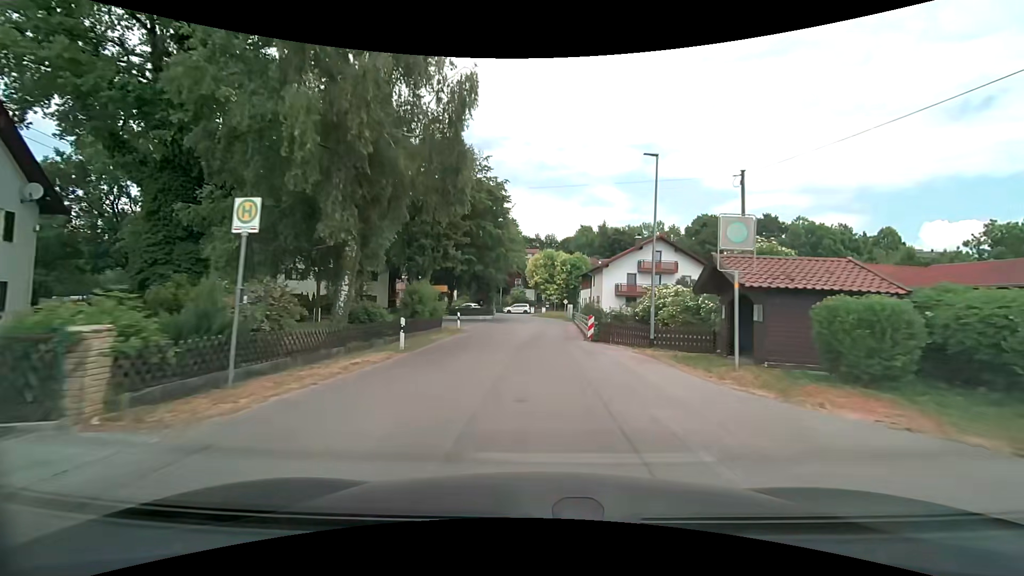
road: residential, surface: asphalt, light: Day
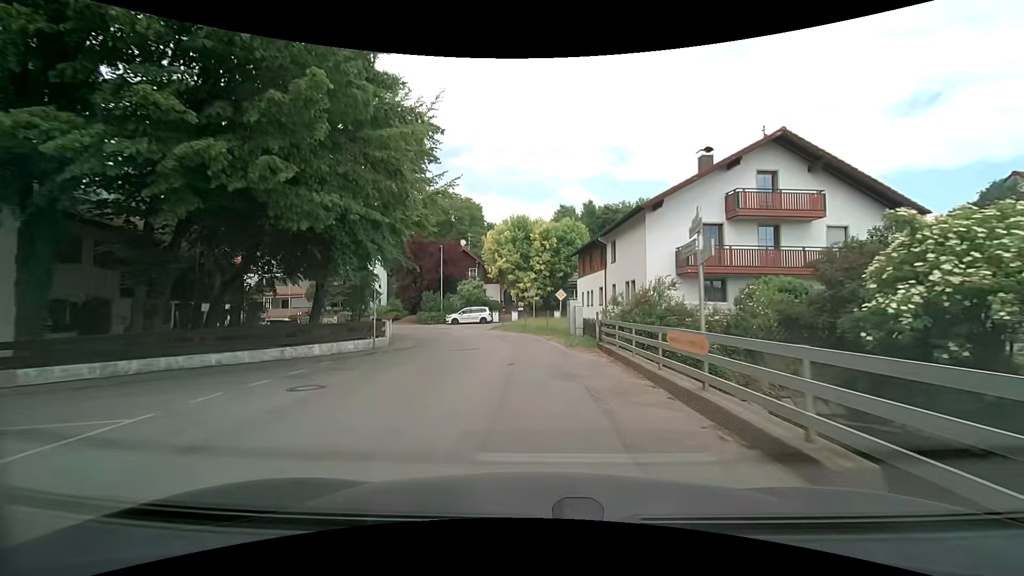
(+0.9, +33.9) m; +2°
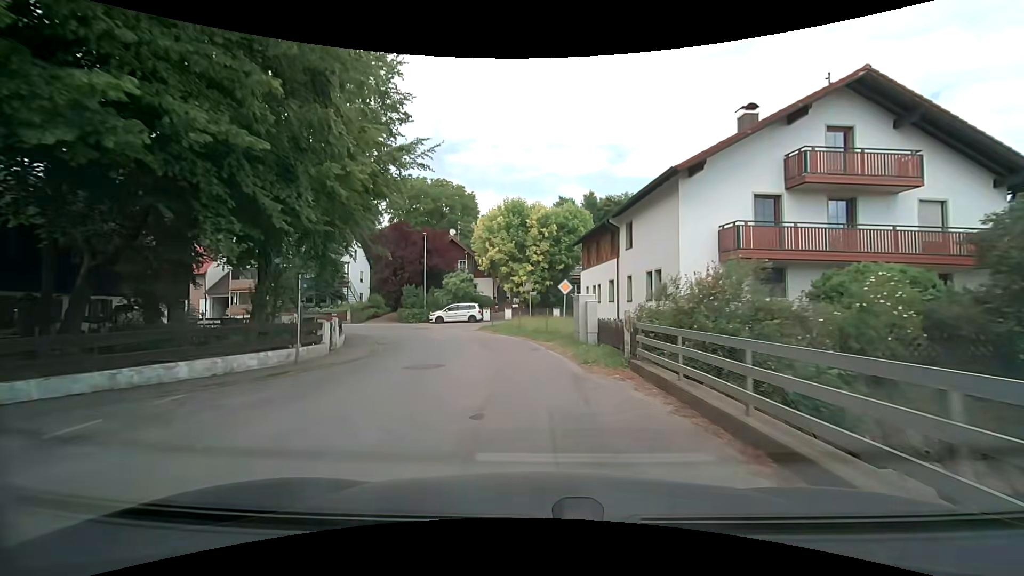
(+0.1, +6.2) m; +1°
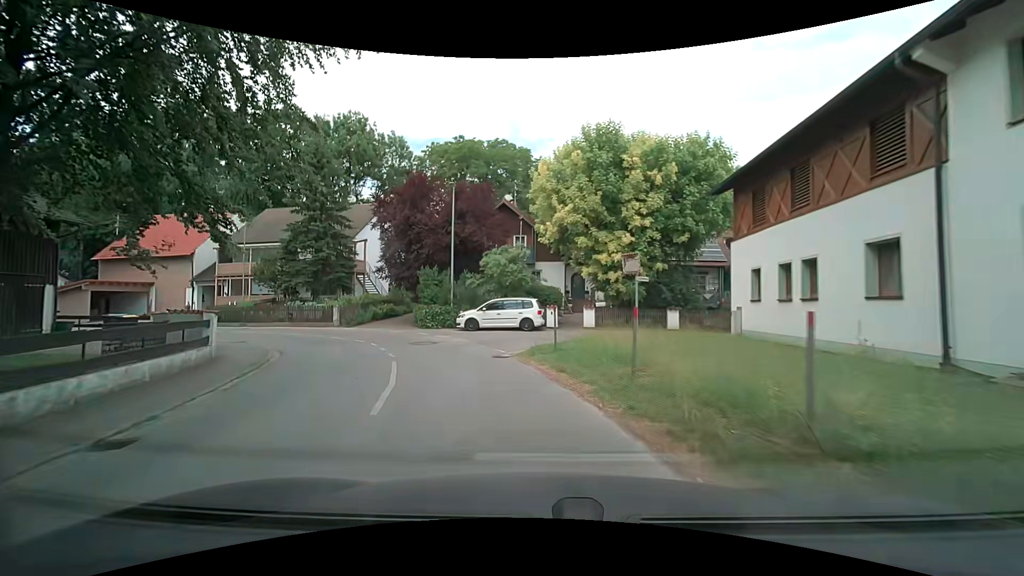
(-0.9, +17.2) m; -9°
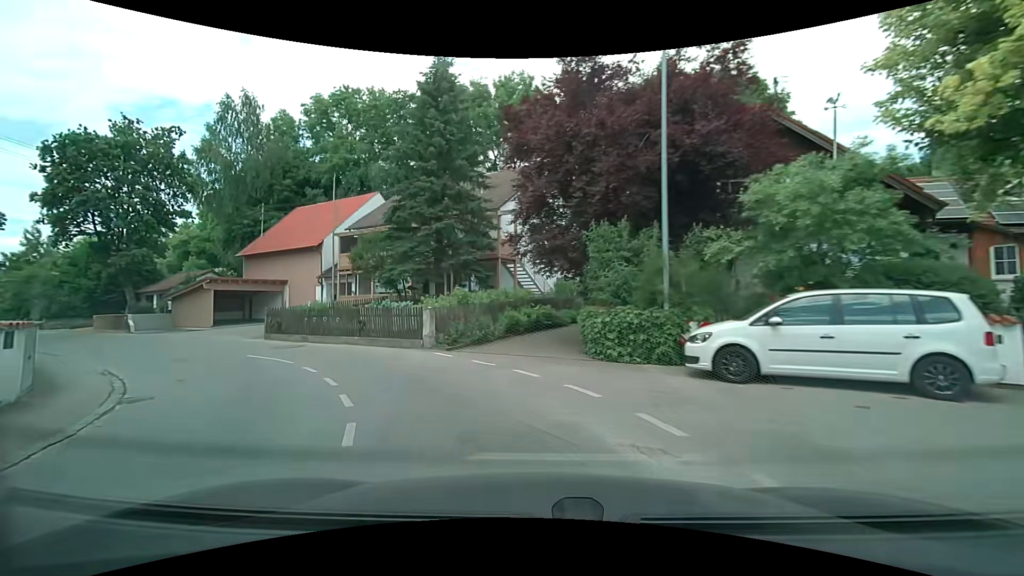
(-2.3, +15.2) m; -20°
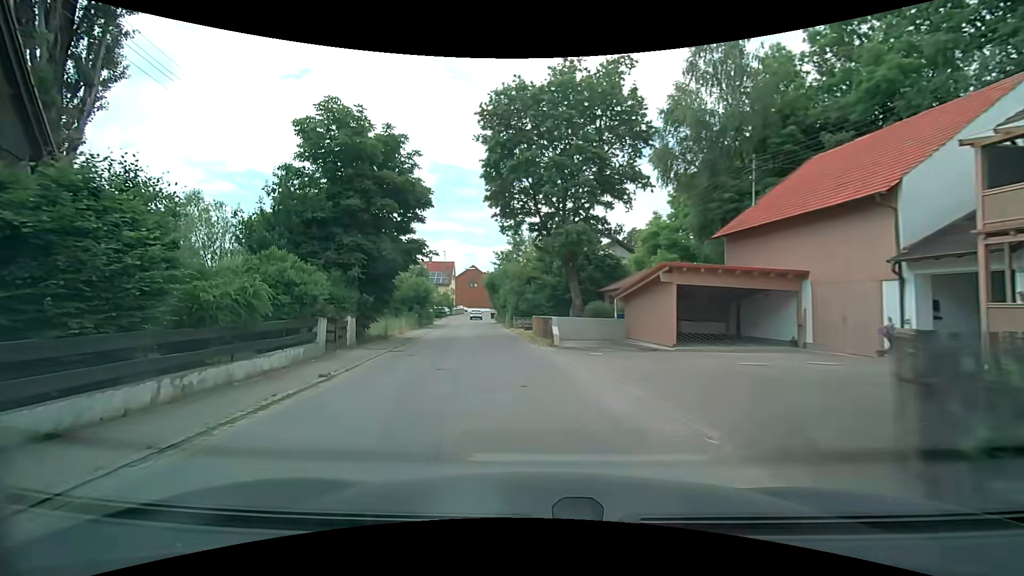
(-8.7, +16.7) m; -51°
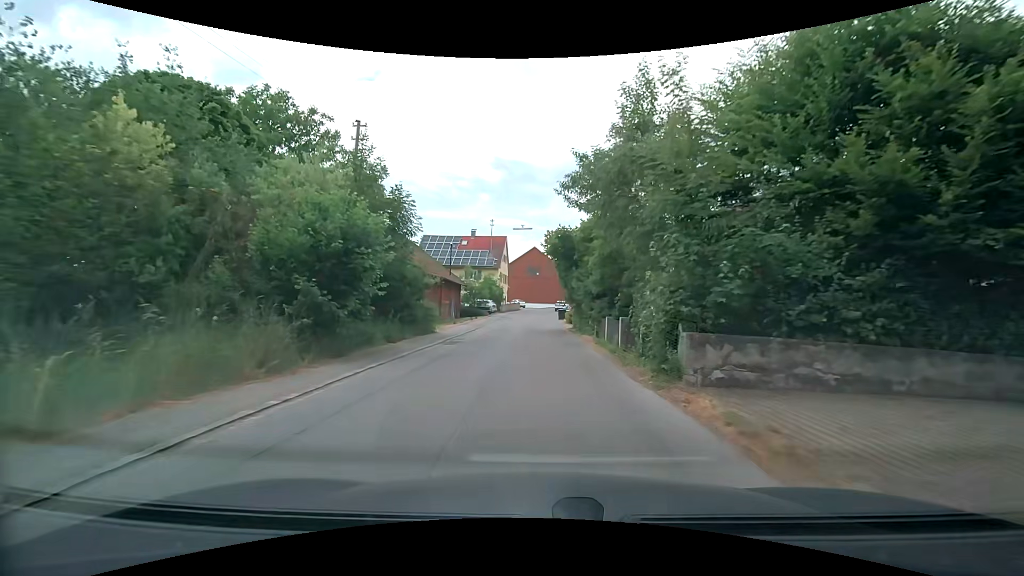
(-3.0, +29.8) m; -6°
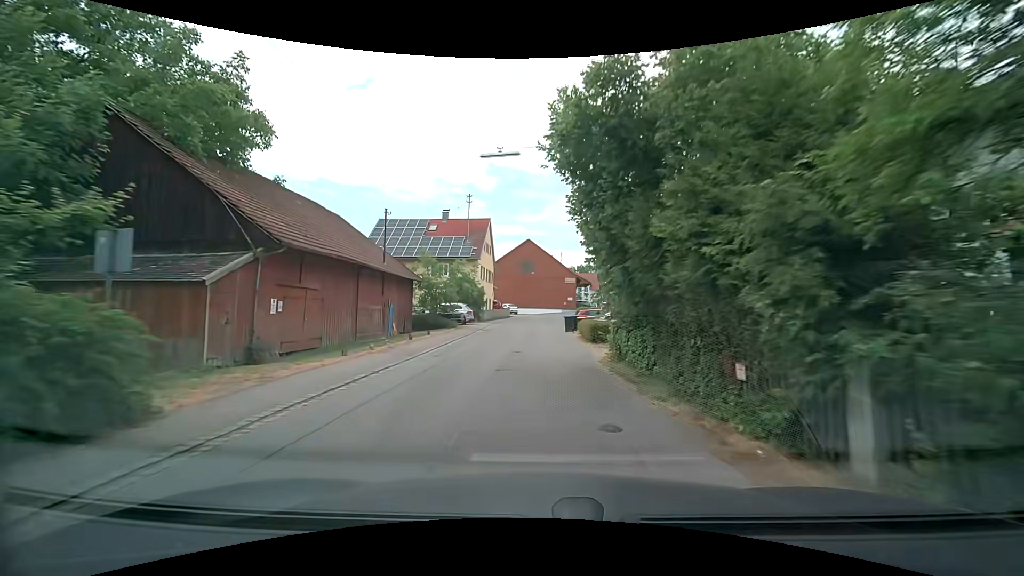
(-0.3, +17.8) m; -1°
